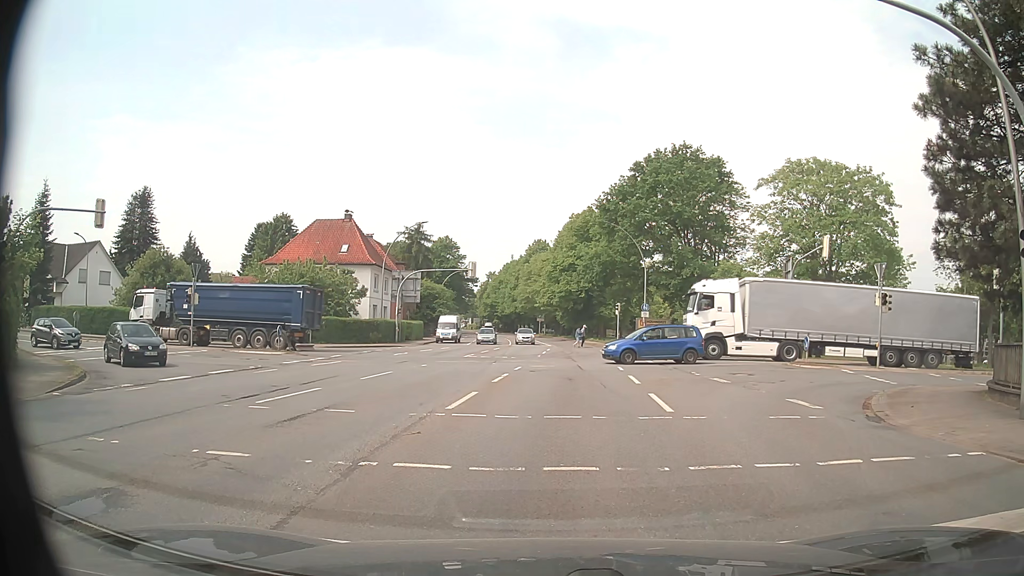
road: primary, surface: asphalt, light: Day
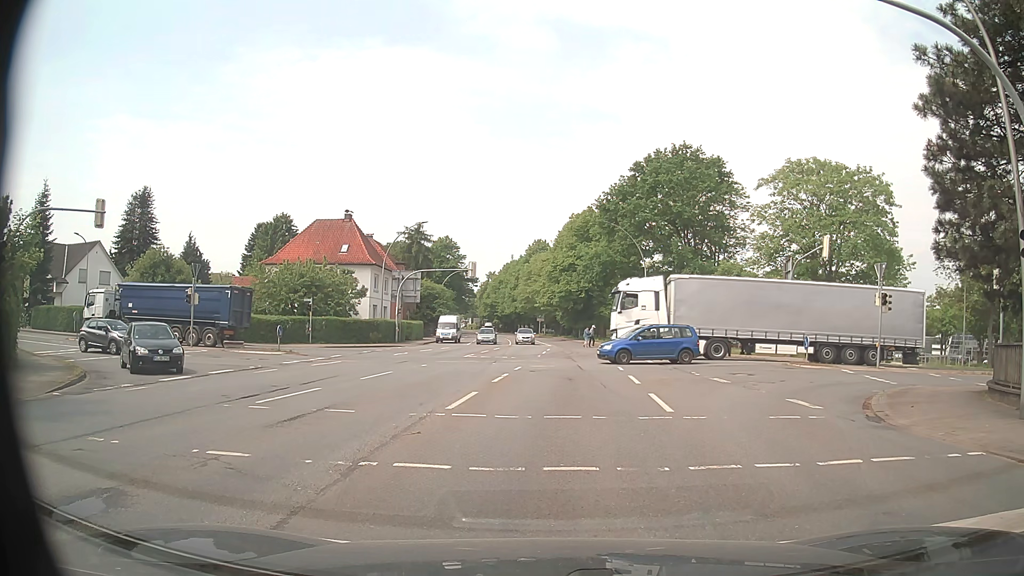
(0.0, 0.0) m; 0°
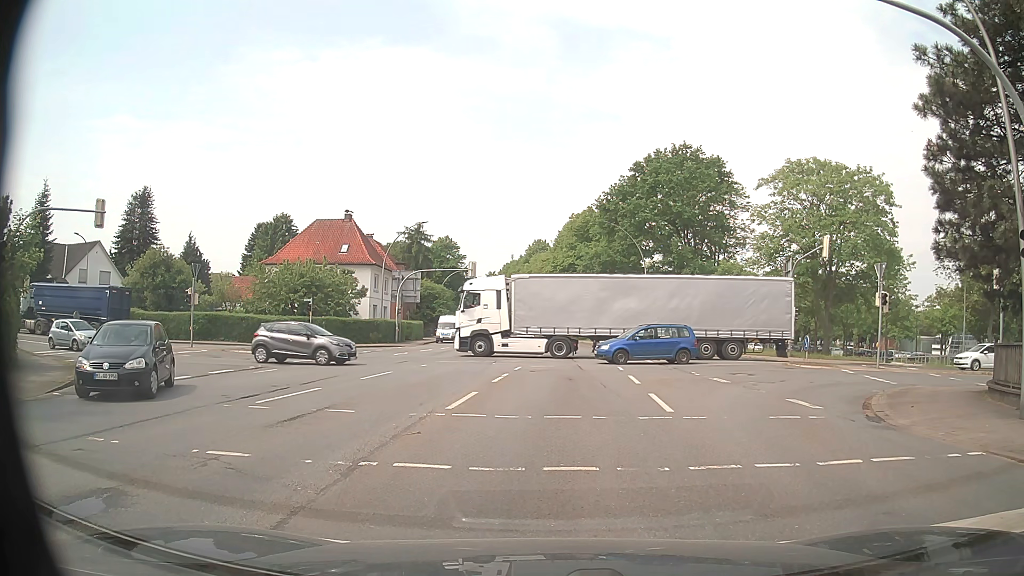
(0.0, 0.0) m; 0°
(0, +10) (0, +20) (+1, +30) (+1, +40) (+1, +50) (0, +60) (0, +70) (-1, +80) (-2, +90) (-4, +100) m
